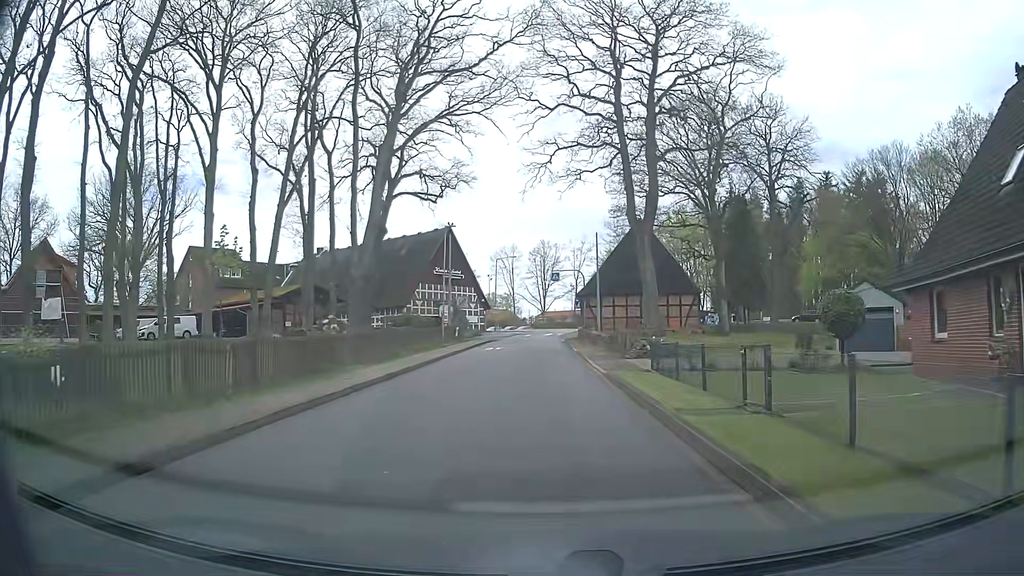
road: unclassified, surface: asphalt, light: Day
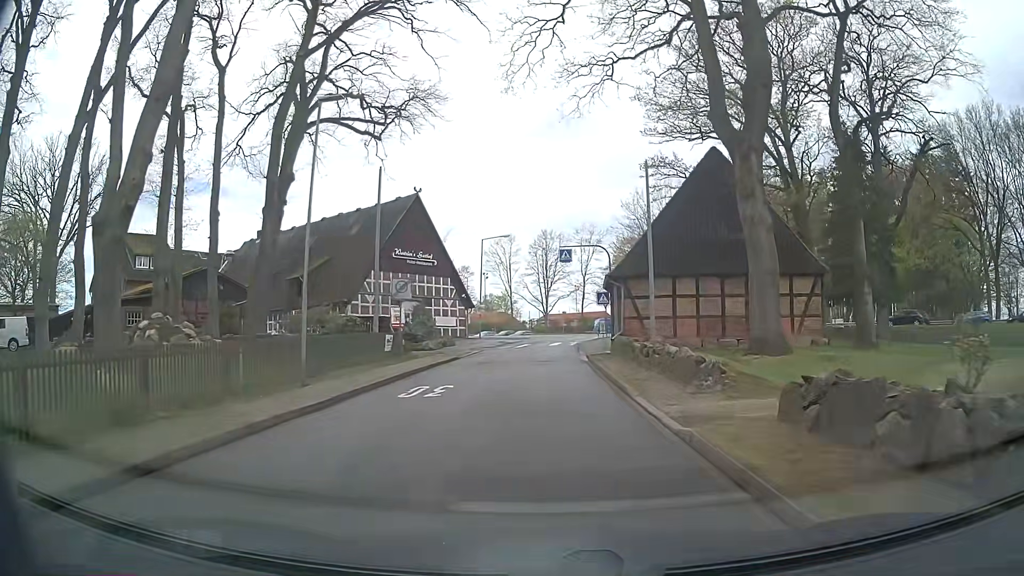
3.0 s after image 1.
(-0.2, +22.3) m; 0°
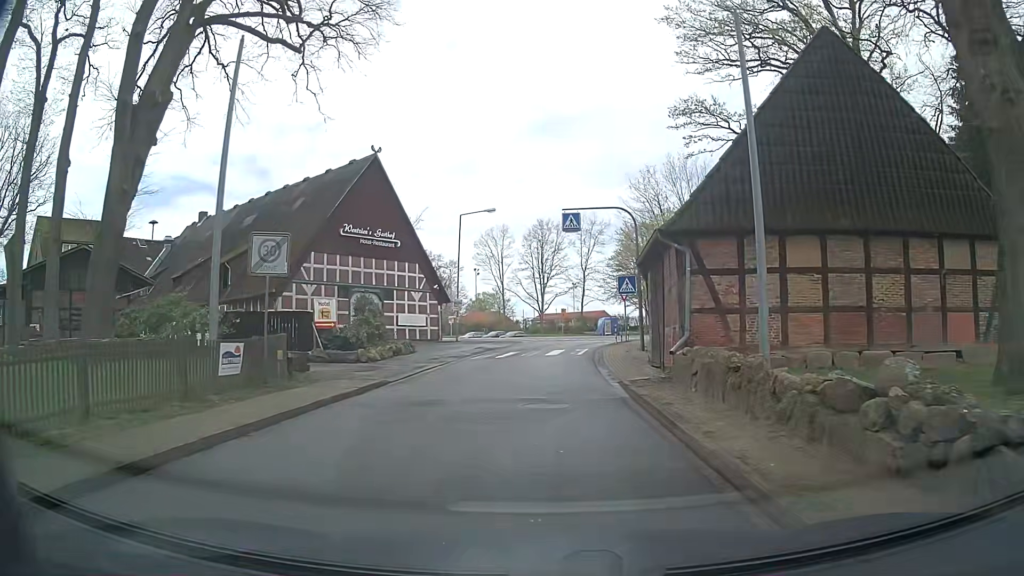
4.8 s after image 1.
(0.0, +13.4) m; 0°
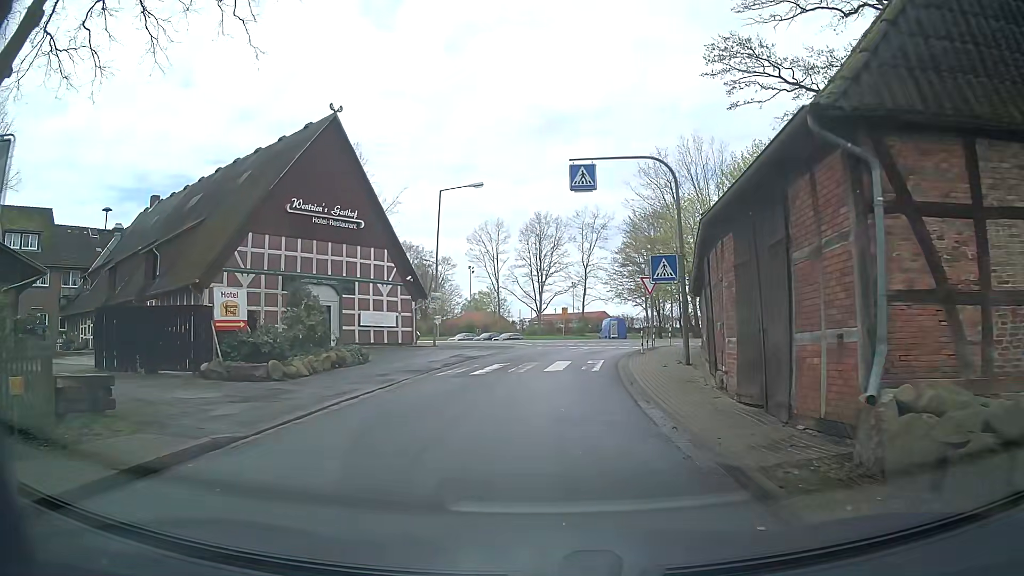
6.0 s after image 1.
(+0.1, +8.9) m; +1°
